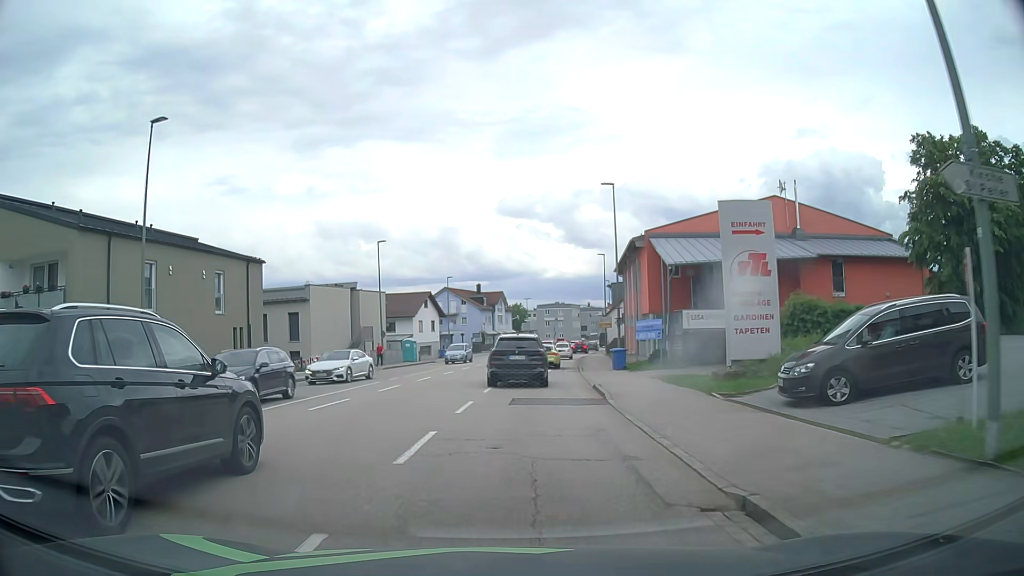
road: tertiary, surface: asphalt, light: Day
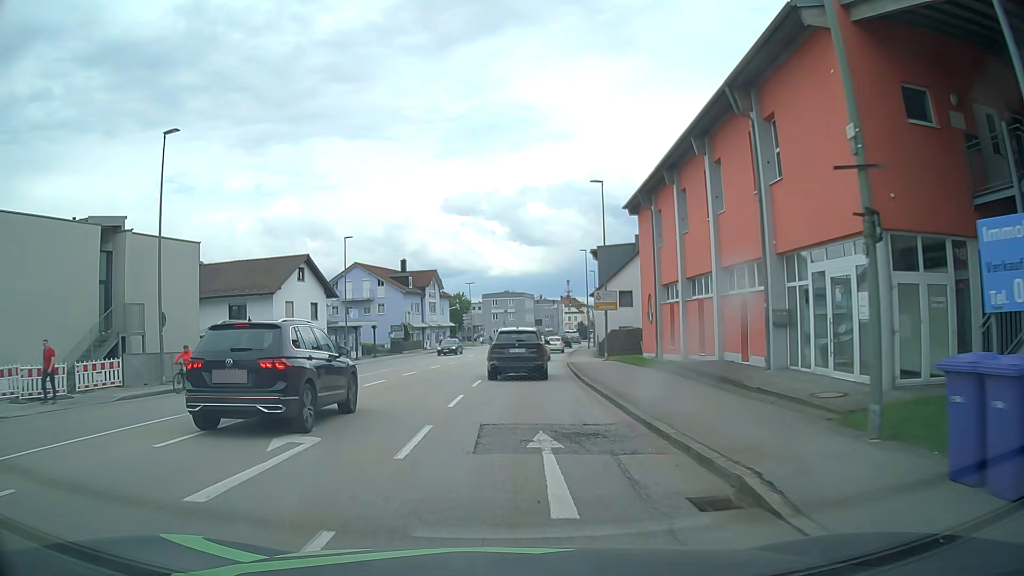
(+0.7, +30.4) m; +4°
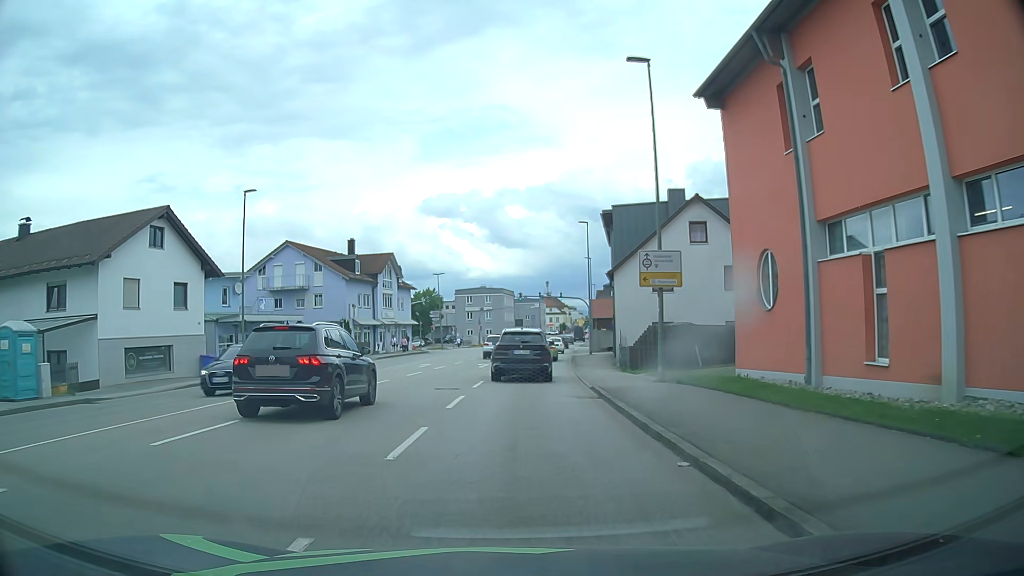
(+0.1, +18.0) m; +1°
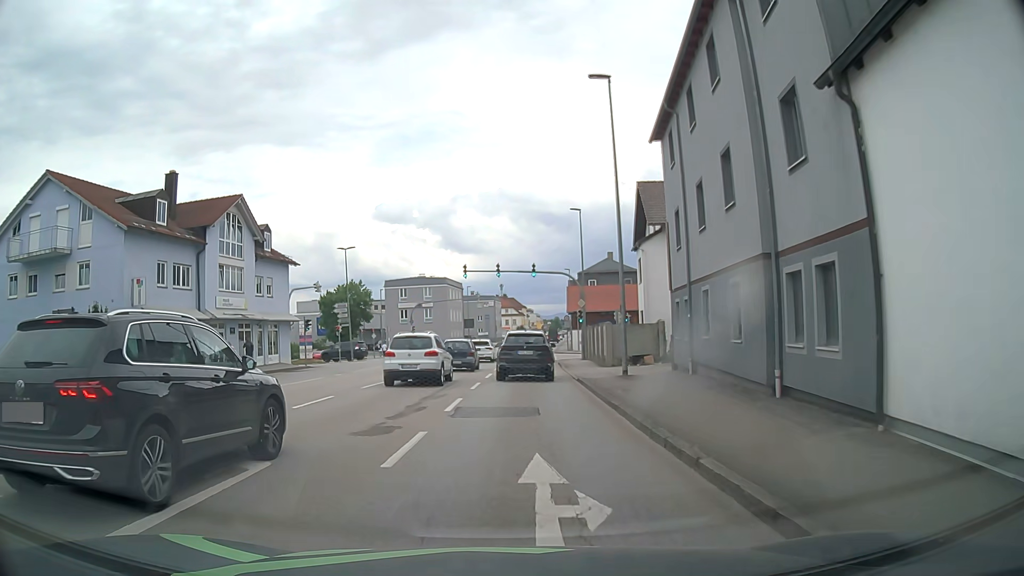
(+1.3, +30.3) m; +4°
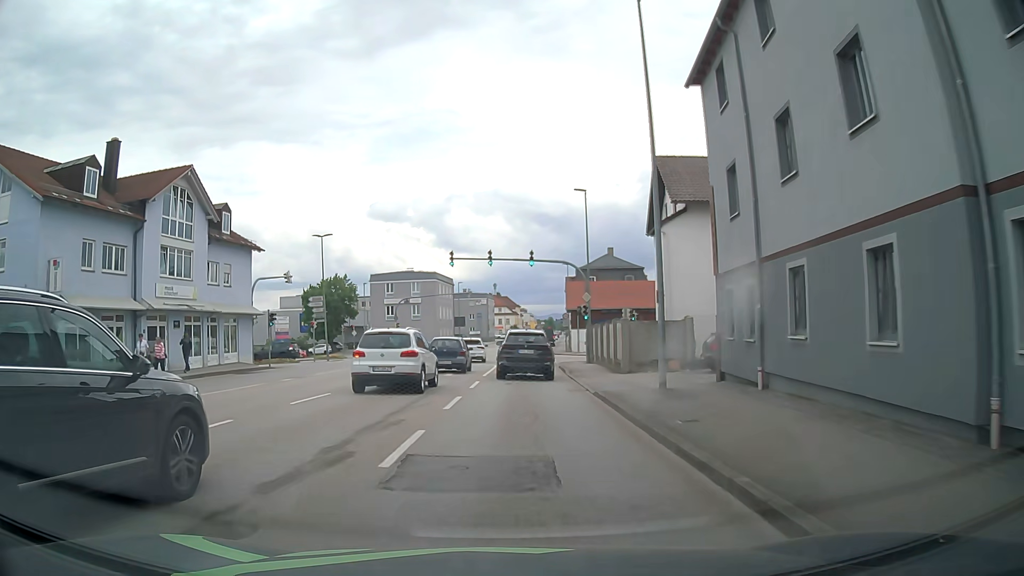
(+0.1, +6.2) m; +1°
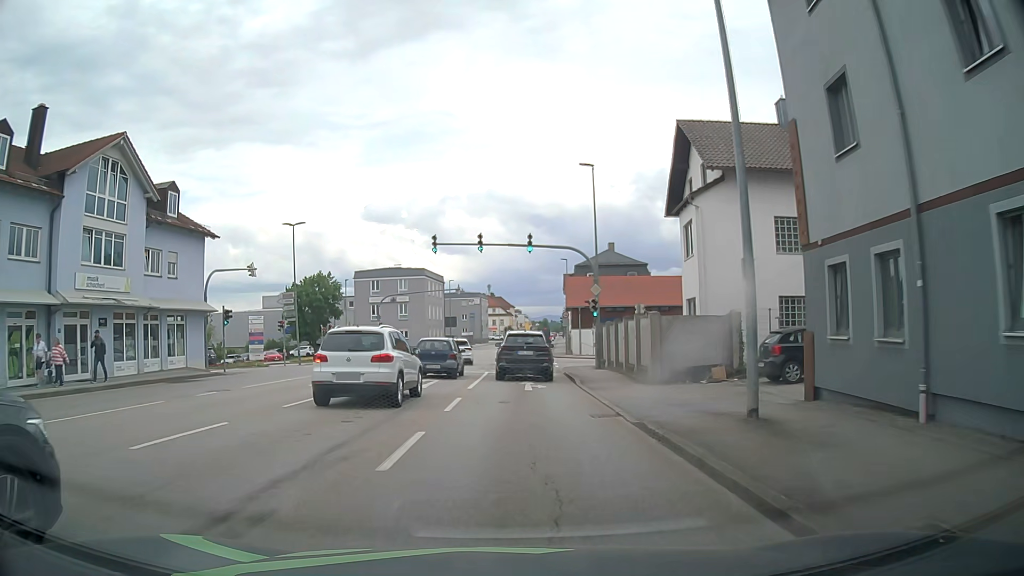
(+0.1, +6.3) m; +1°
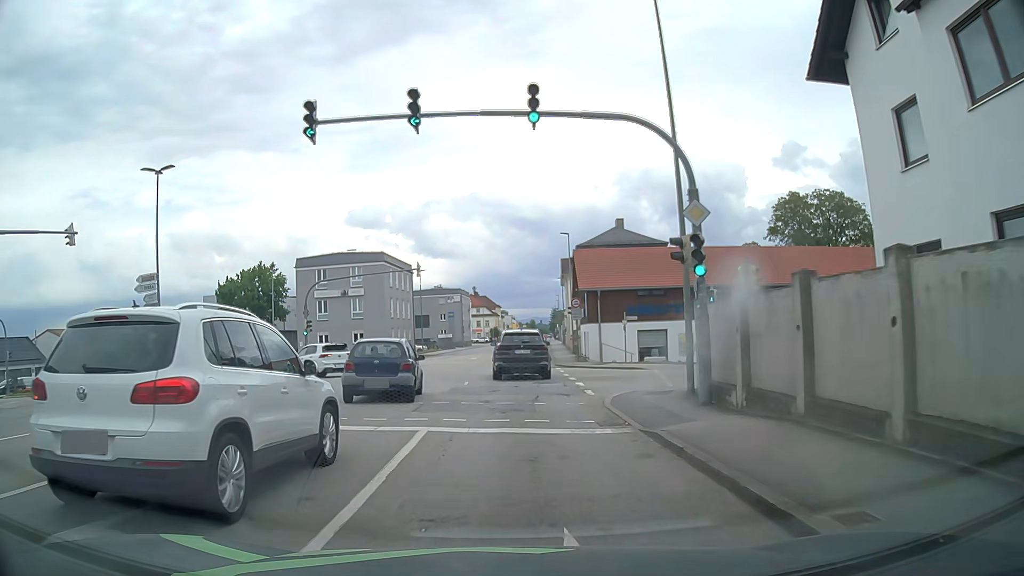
(+0.2, +19.0) m; +2°
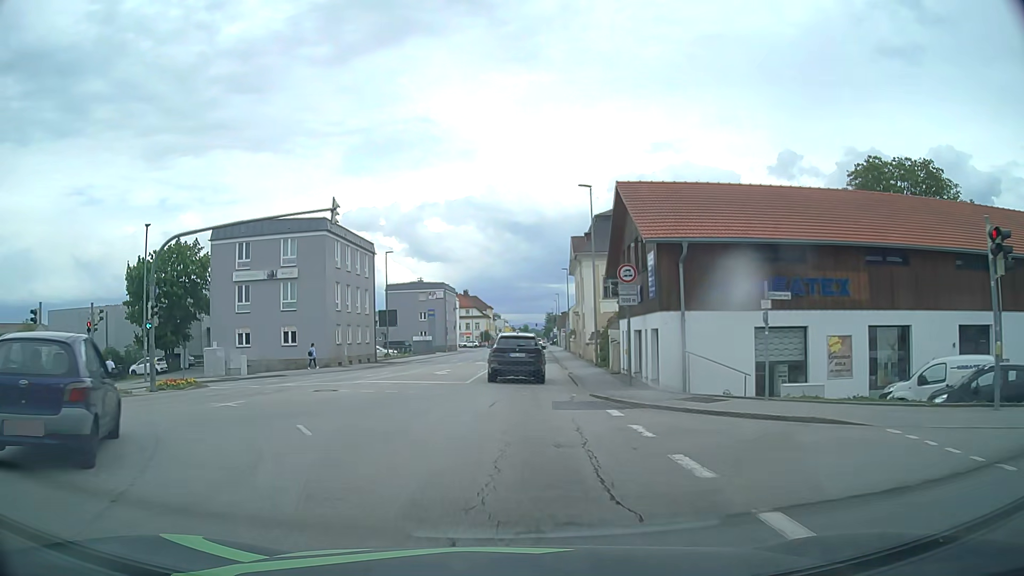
(0.0, +19.1) m; -1°
(0, +10) (+1, +20) (+1, +30) (+1, +40) (+1, +50) (+2, +60) (+2, +70) (+2, +80) (+3, +90) (+3, +100) m
